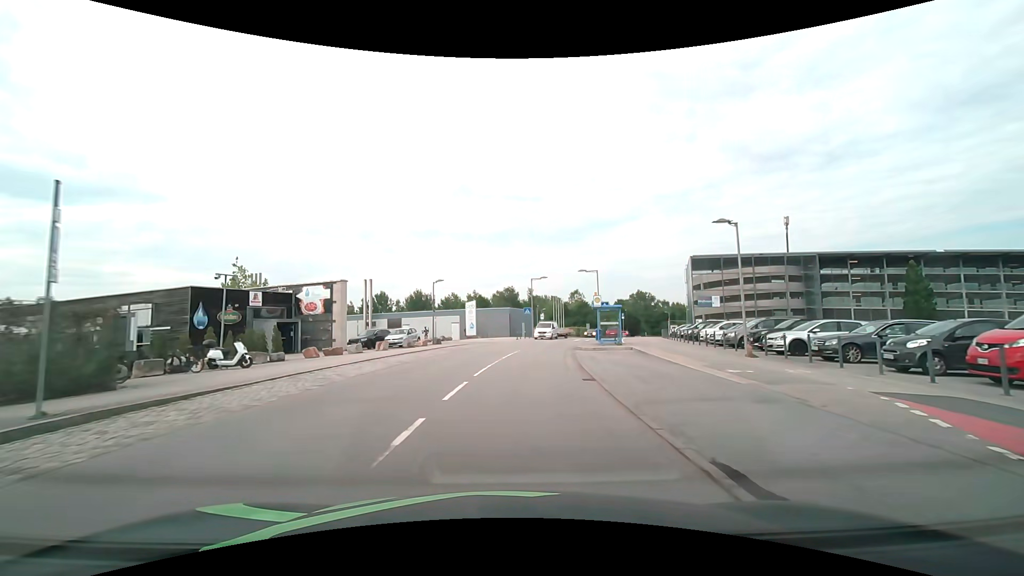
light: Day
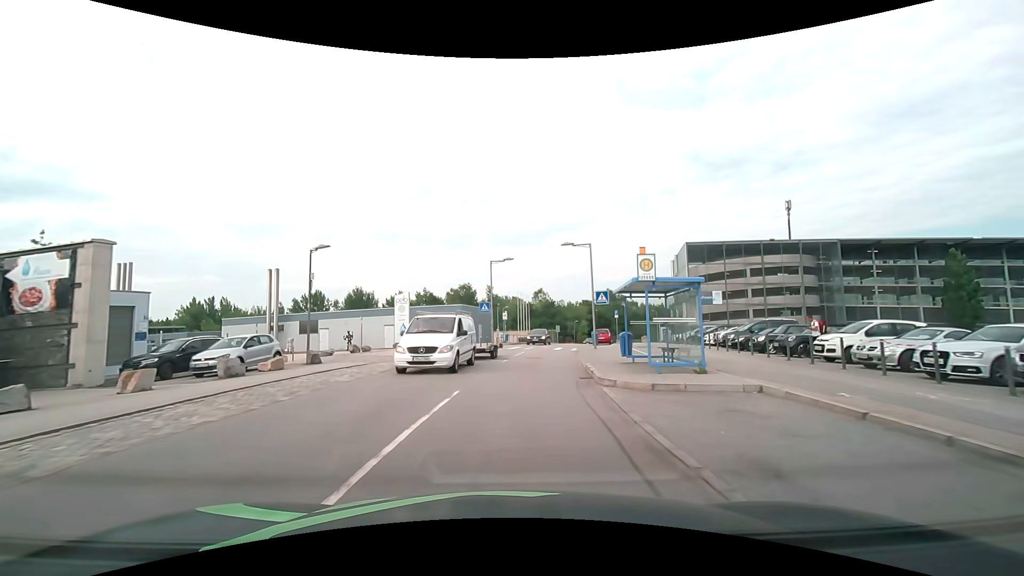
(+0.8, +17.9) m; +5°
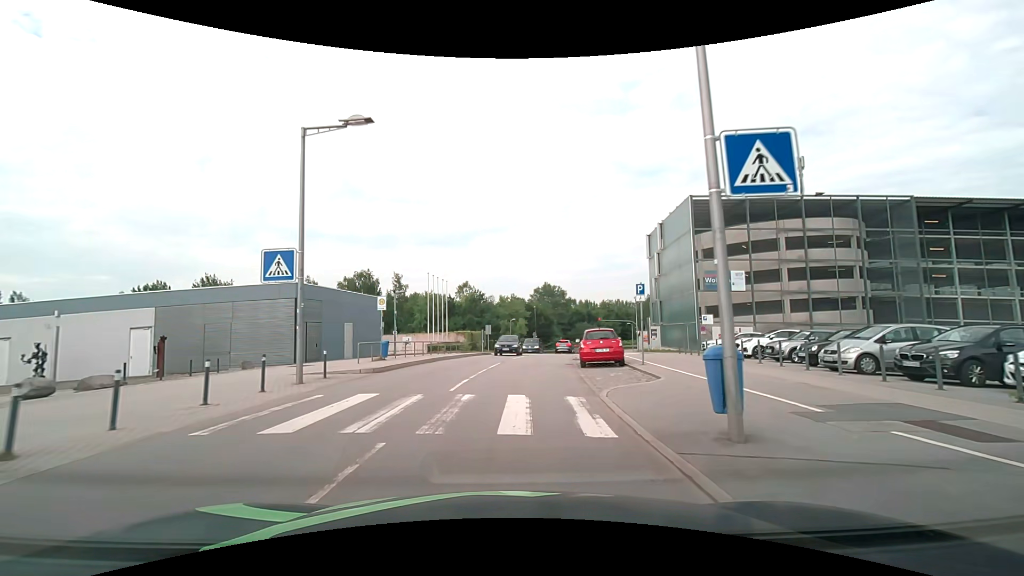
(+2.0, +27.4) m; +9°
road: residential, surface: asphalt
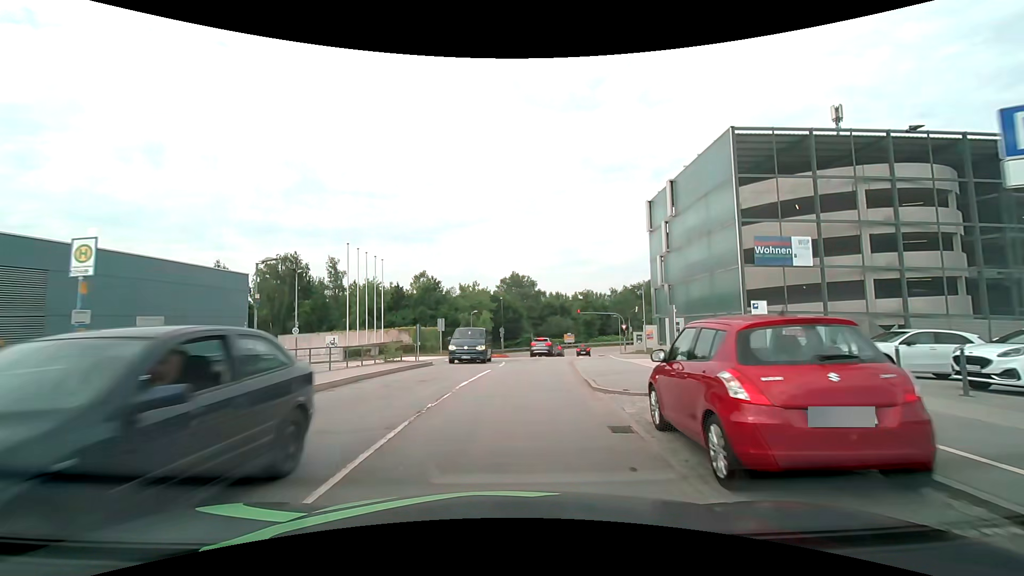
(+0.5, +15.2) m; +4°
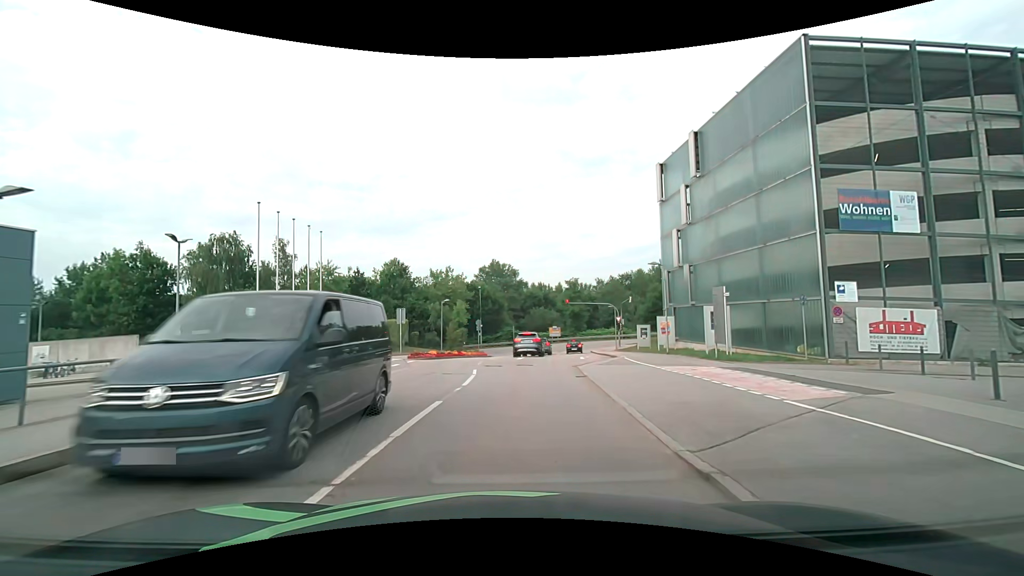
(+0.2, +9.6) m; +2°
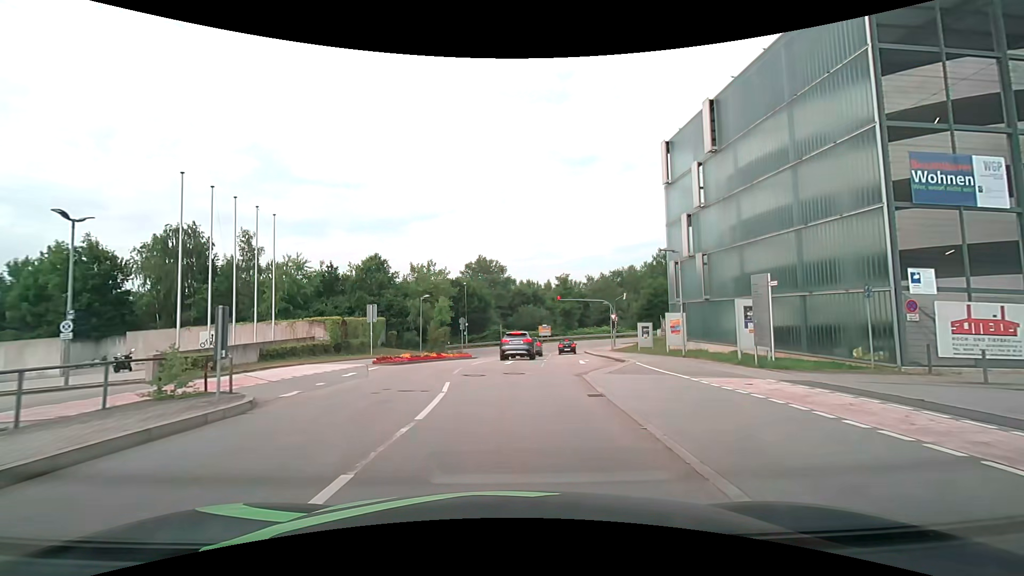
(+0.1, +4.6) m; +2°
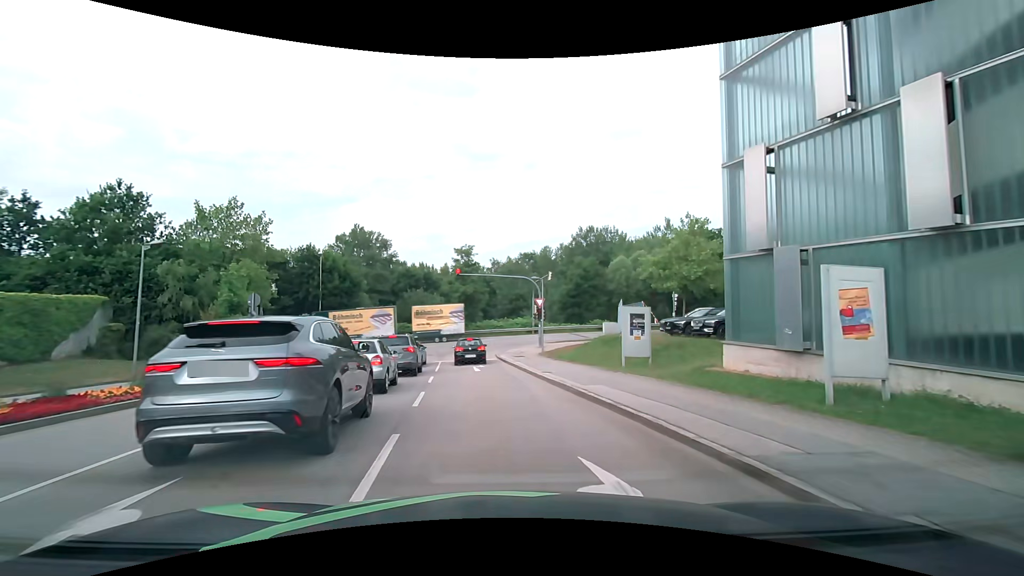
(+1.8, +22.1) m; +11°
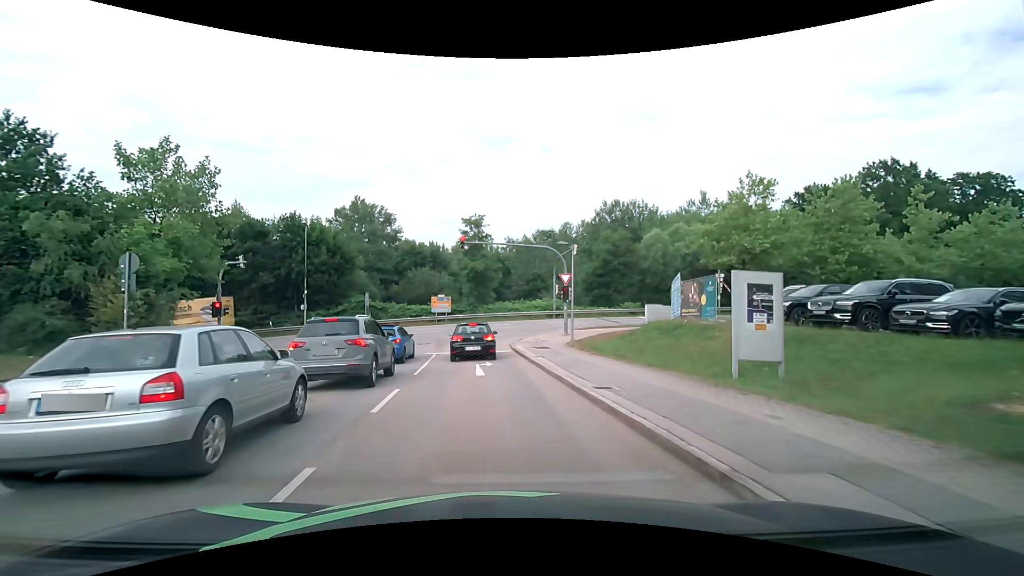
(0.0, +8.2) m; -1°
(0, +10) (-1, +20) (-2, +30) (+2, +39) (+11, +42) (+21, +44) (+31, +45) (+41, +47) (+51, +48) (+61, +49) m
